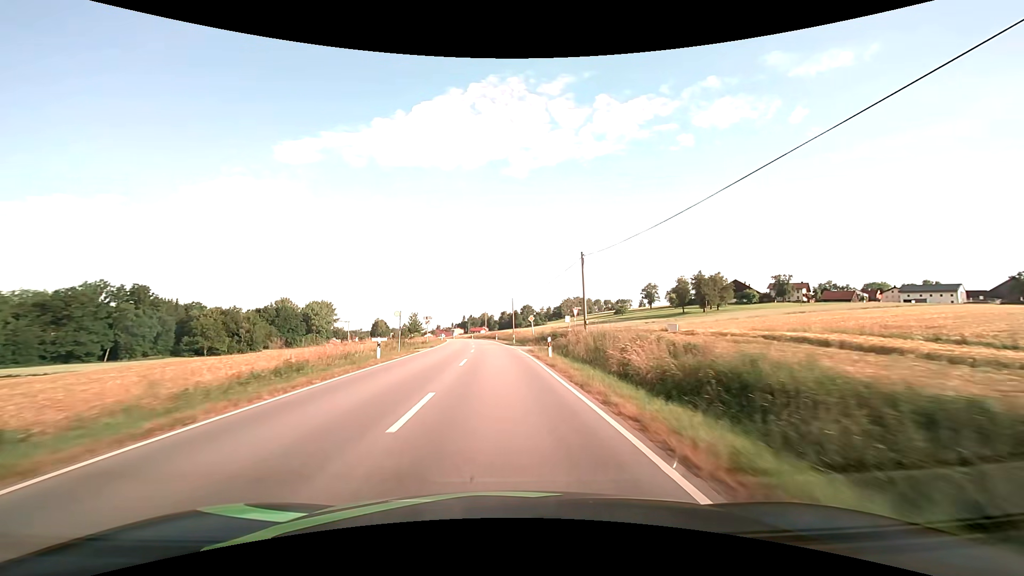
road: secondary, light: Day
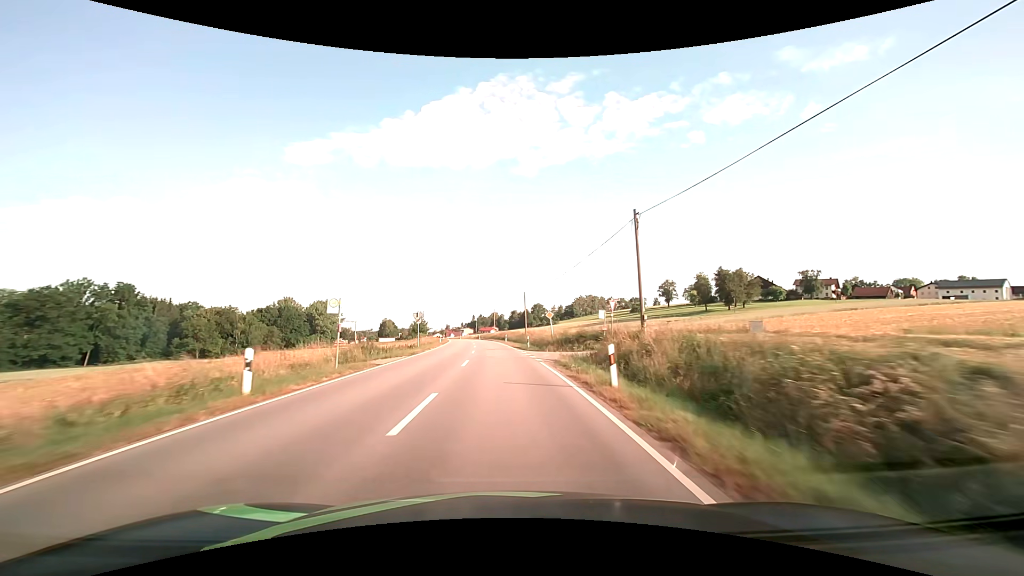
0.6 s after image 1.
(-0.1, +12.4) m; -1°
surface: asphalt
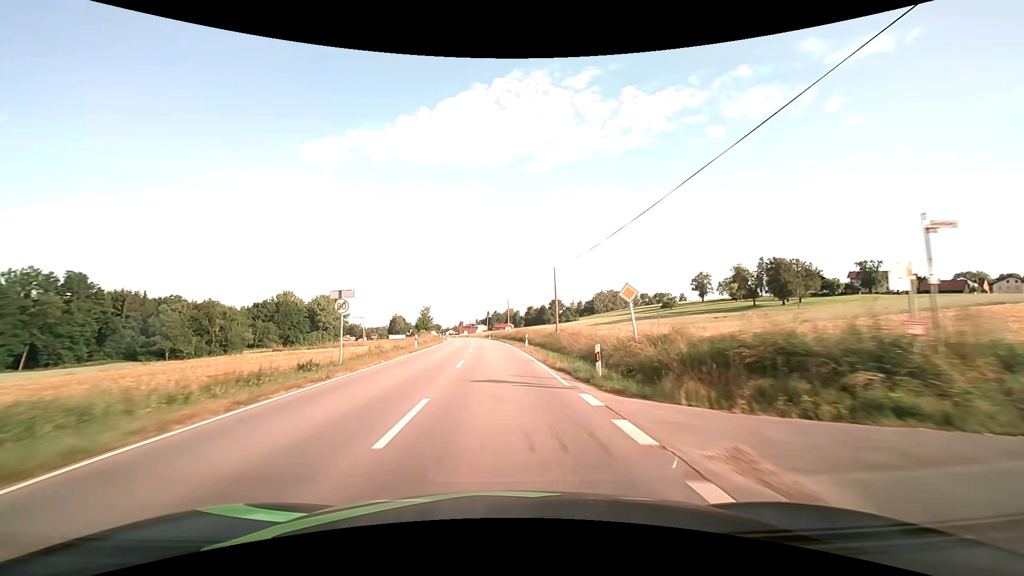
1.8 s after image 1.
(-0.5, +24.8) m; -2°
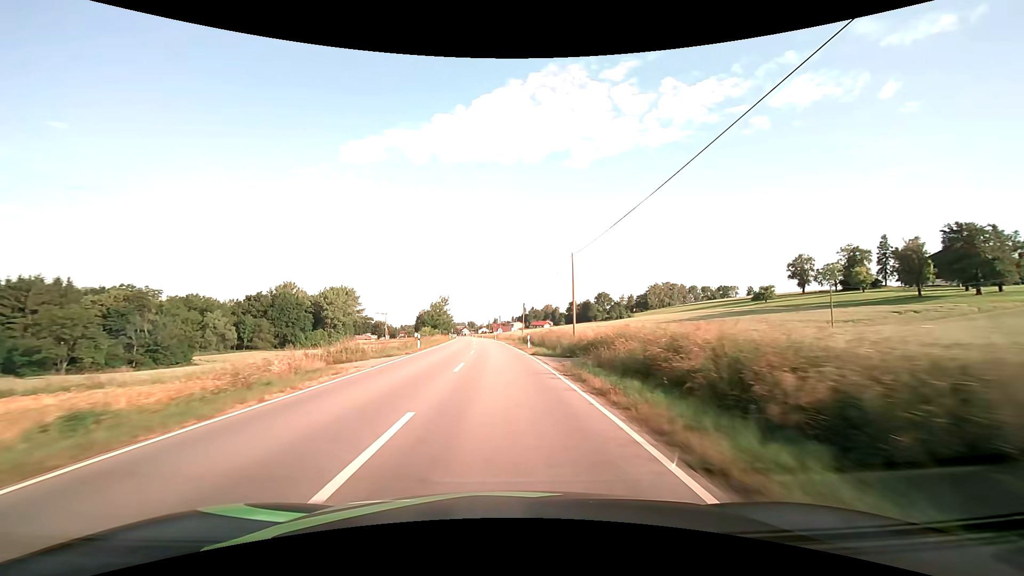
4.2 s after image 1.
(-1.9, +49.9) m; -4°
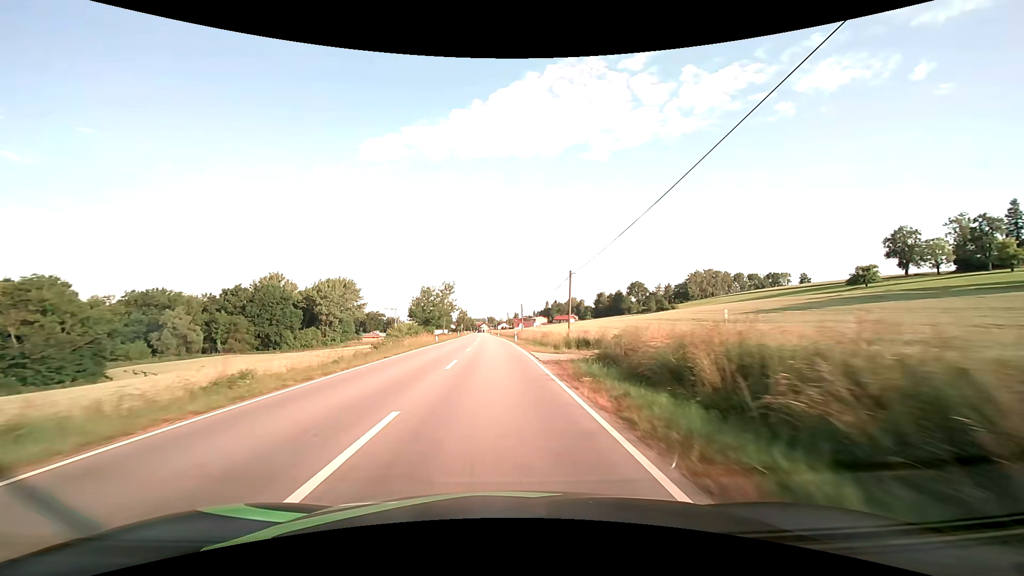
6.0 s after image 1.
(-0.7, +36.1) m; -2°
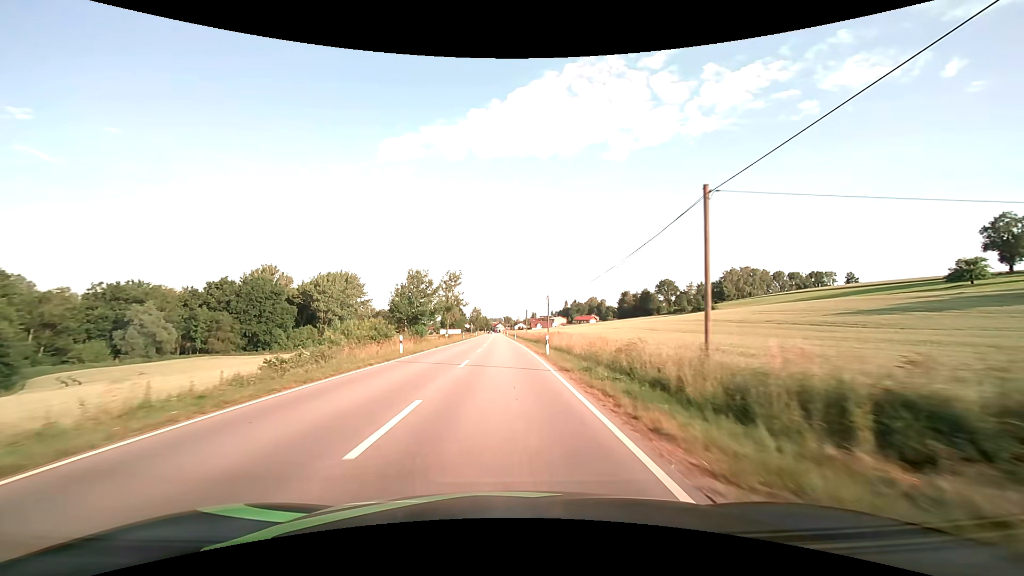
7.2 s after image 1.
(-0.4, +22.7) m; -2°
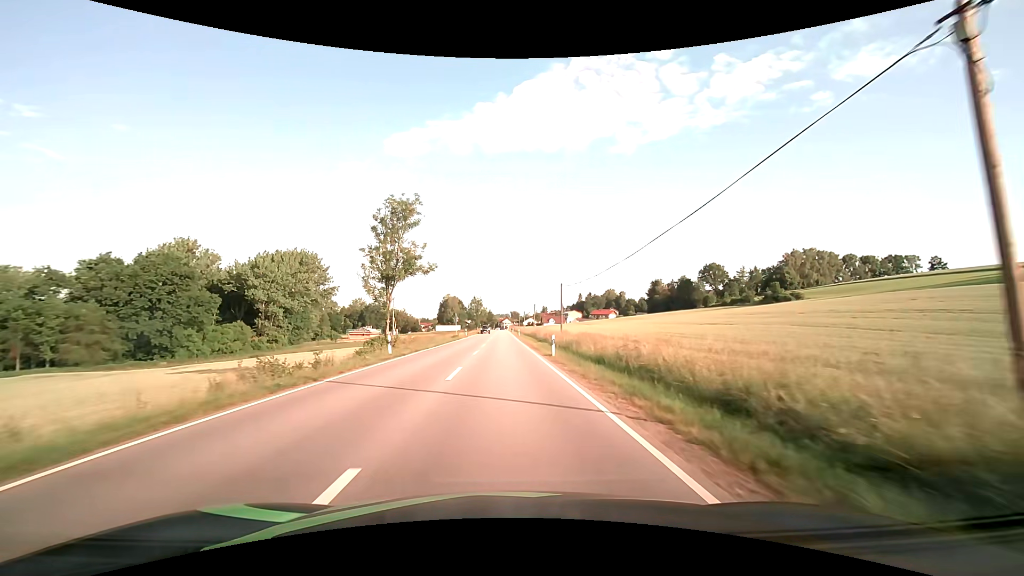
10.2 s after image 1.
(-0.6, +52.3) m; -1°
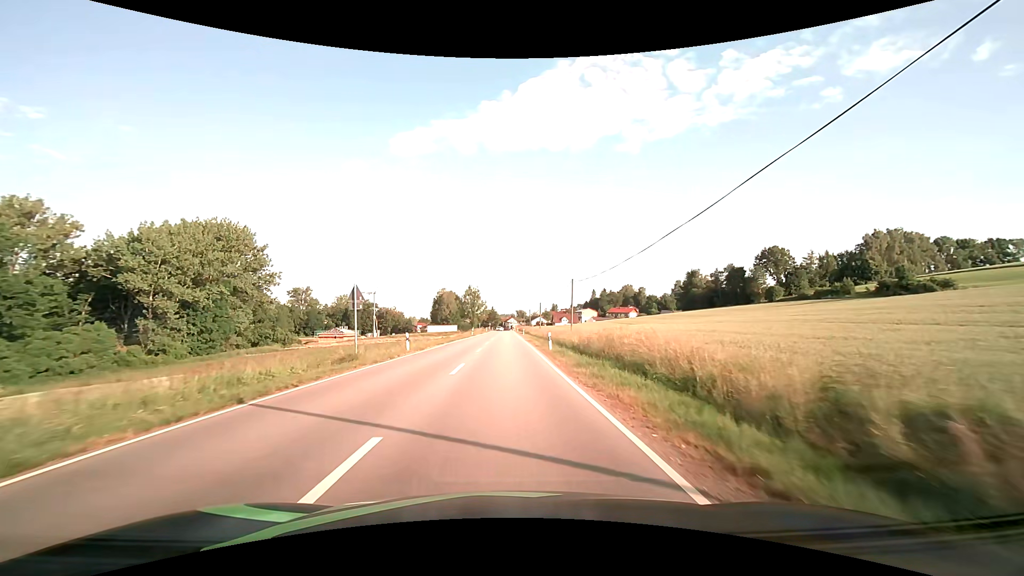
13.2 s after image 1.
(-0.4, +46.4) m; -1°
(0, +10) (0, +20) (0, +30) (0, +40) (0, +50) (0, +60) (0, +70) (0, +80) (0, +90) (0, +100) m
